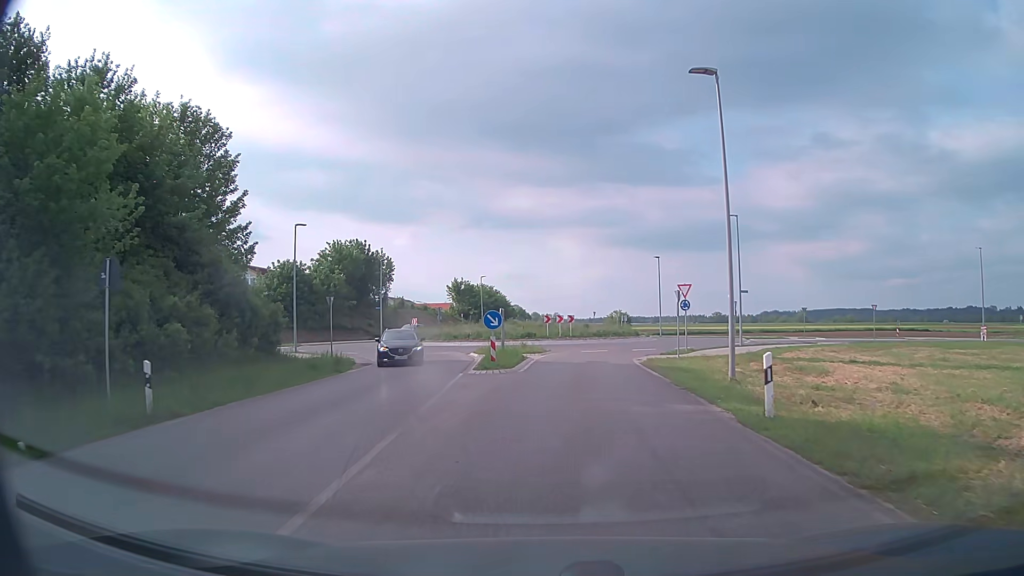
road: secondary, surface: asphalt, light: Day
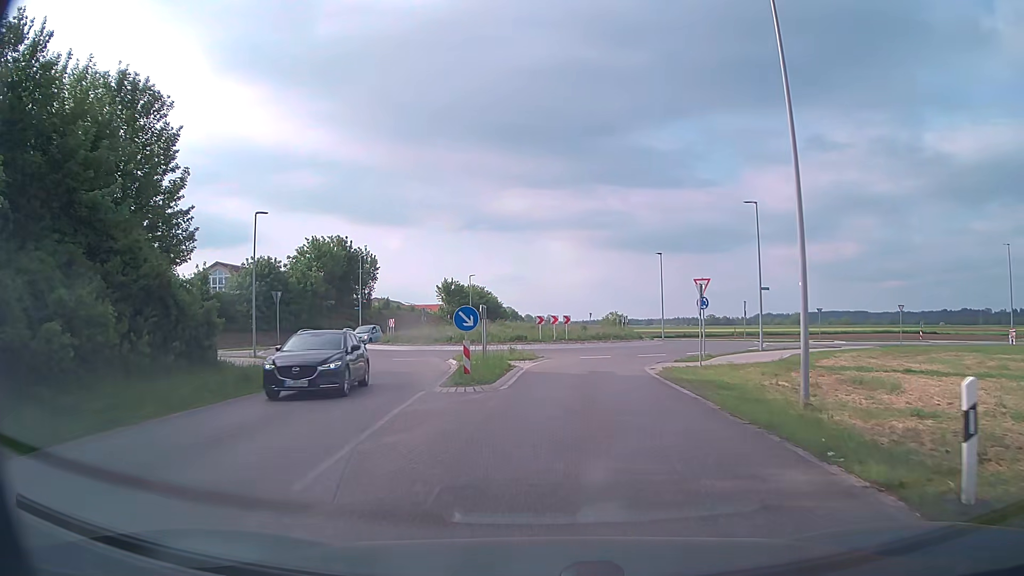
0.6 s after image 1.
(0.0, +5.3) m; +1°
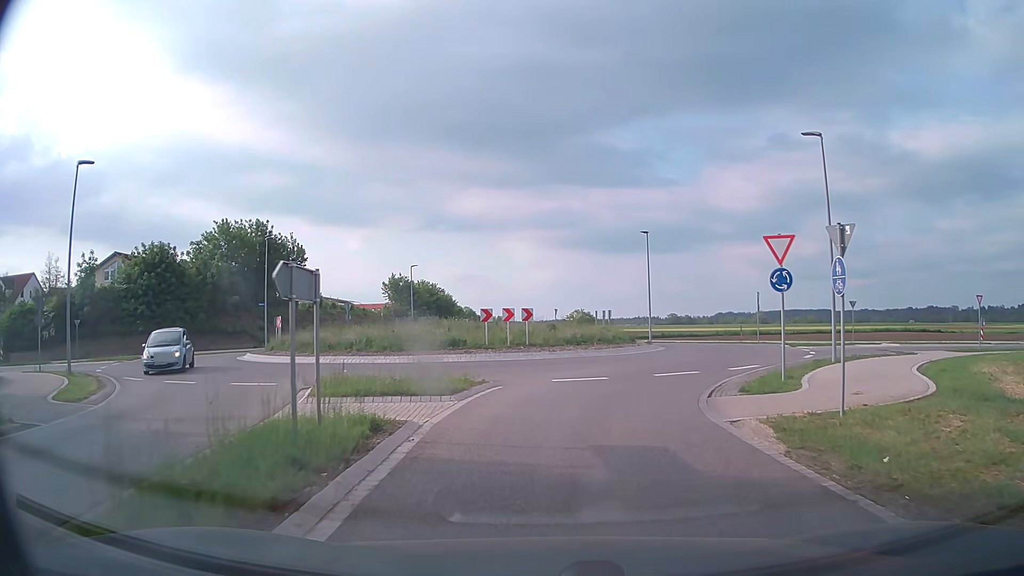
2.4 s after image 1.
(+0.3, +13.8) m; +3°
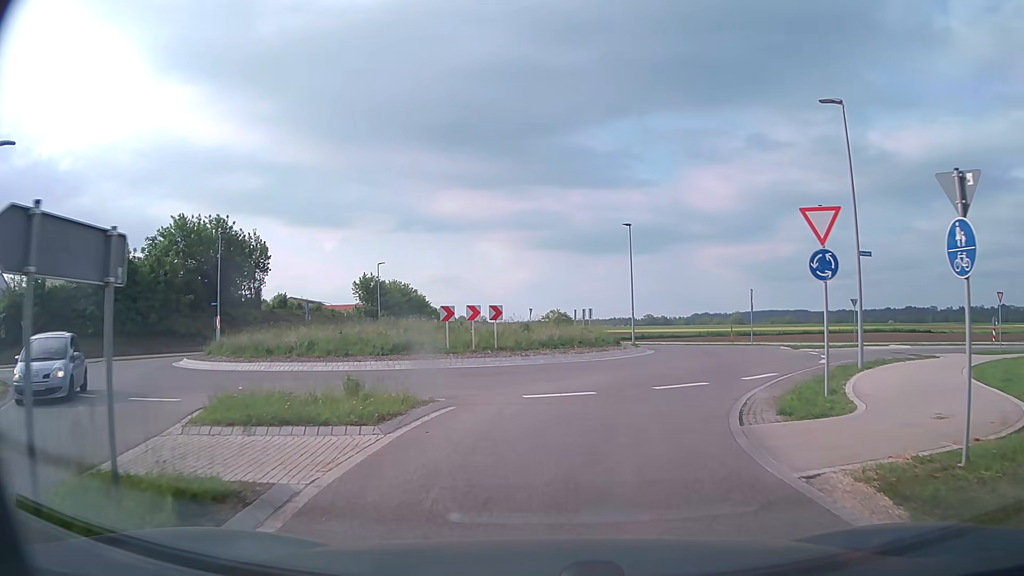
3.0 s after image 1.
(+0.1, +4.0) m; +3°
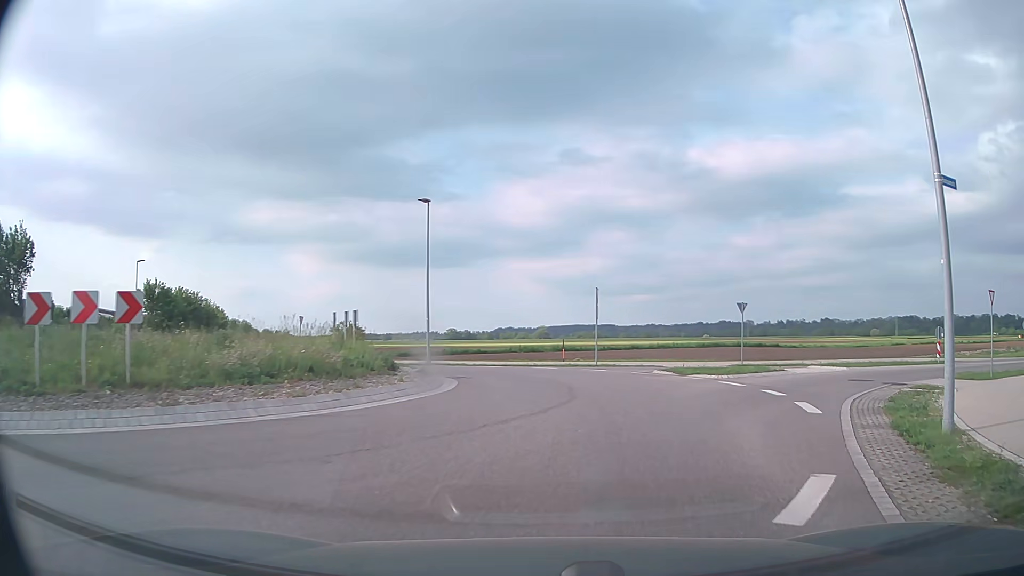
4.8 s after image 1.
(+1.6, +12.6) m; +18°
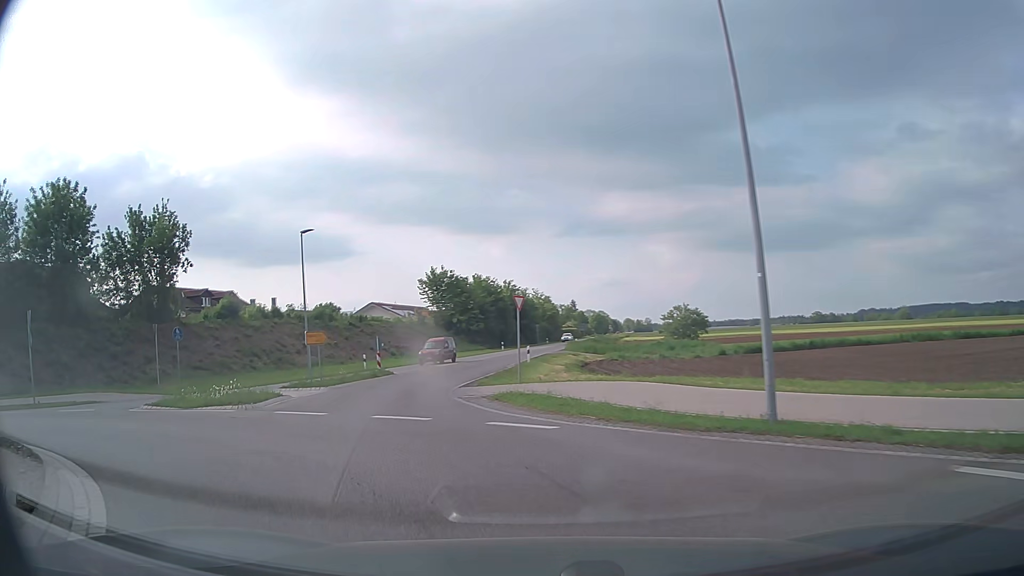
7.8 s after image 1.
(-3.2, +23.3) m; -33°
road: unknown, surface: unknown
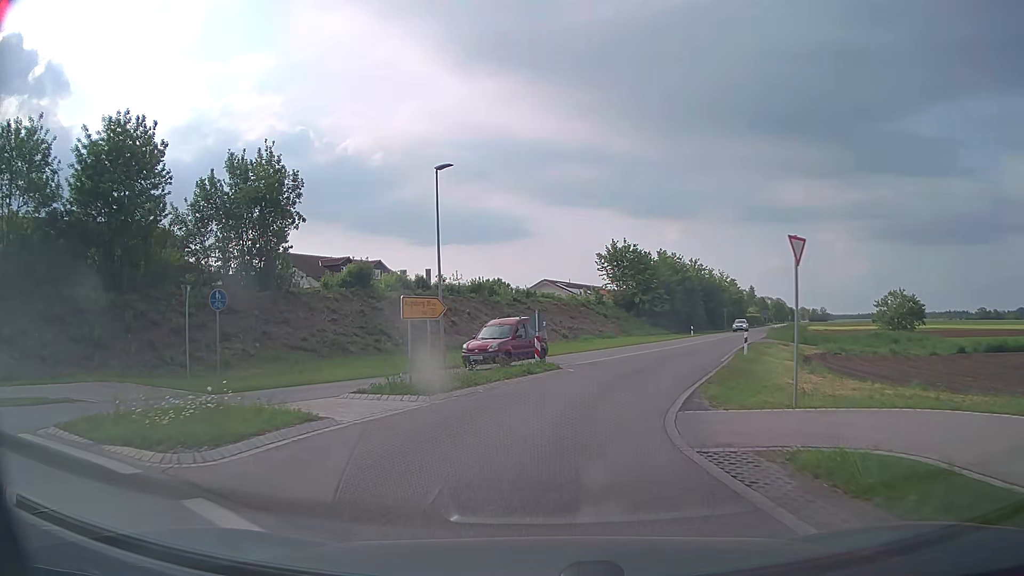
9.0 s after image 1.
(-1.7, +11.0) m; -15°
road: secondary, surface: asphalt
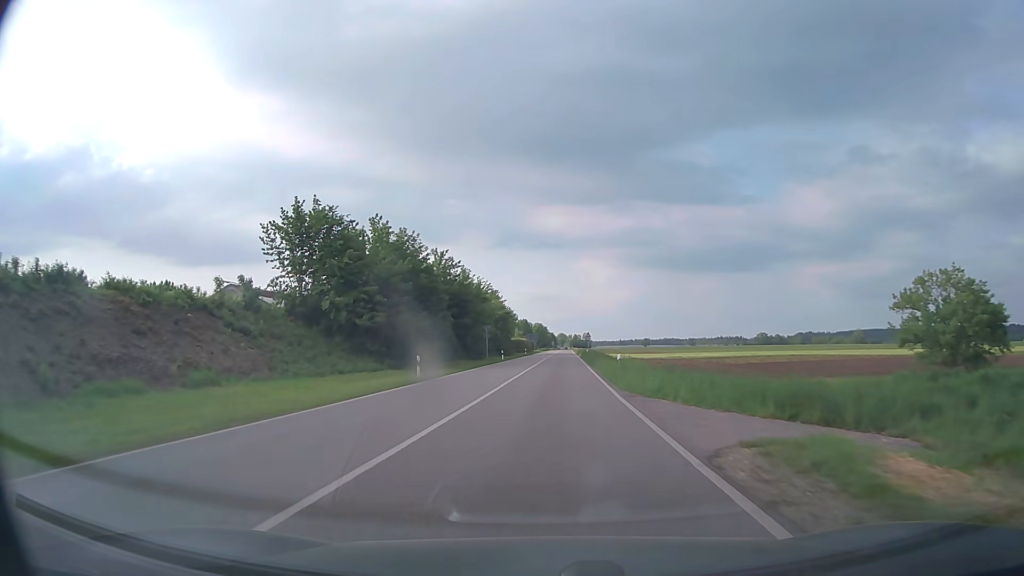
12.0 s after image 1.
(+9.8, +39.8) m; +21°
(0, +10) (0, +20) (0, +30) (+1, +40) (+1, +50) (+2, +60) (+2, +70) (+2, +80) (+2, +90) (+3, +100) m
